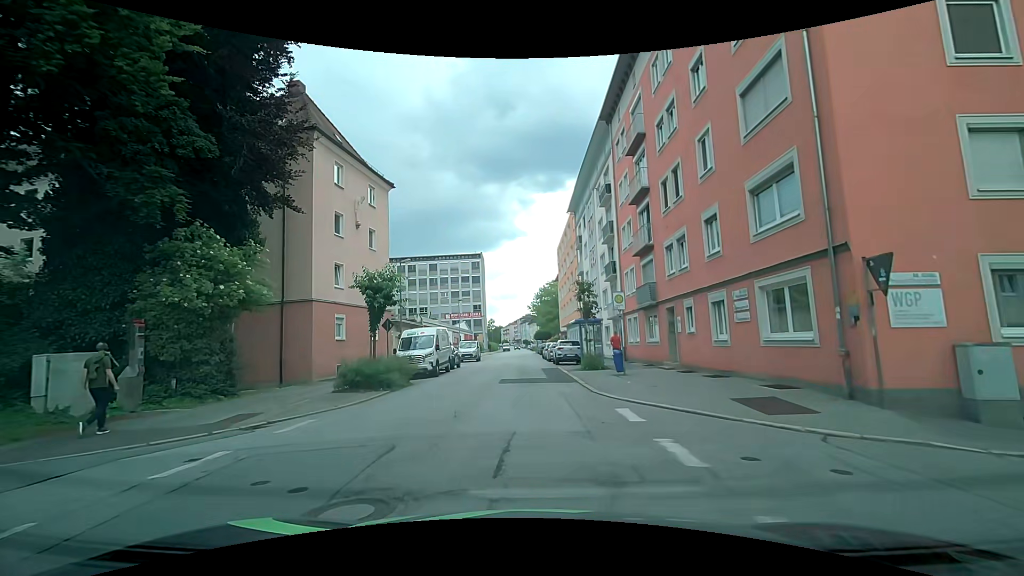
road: tertiary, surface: asphalt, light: Day
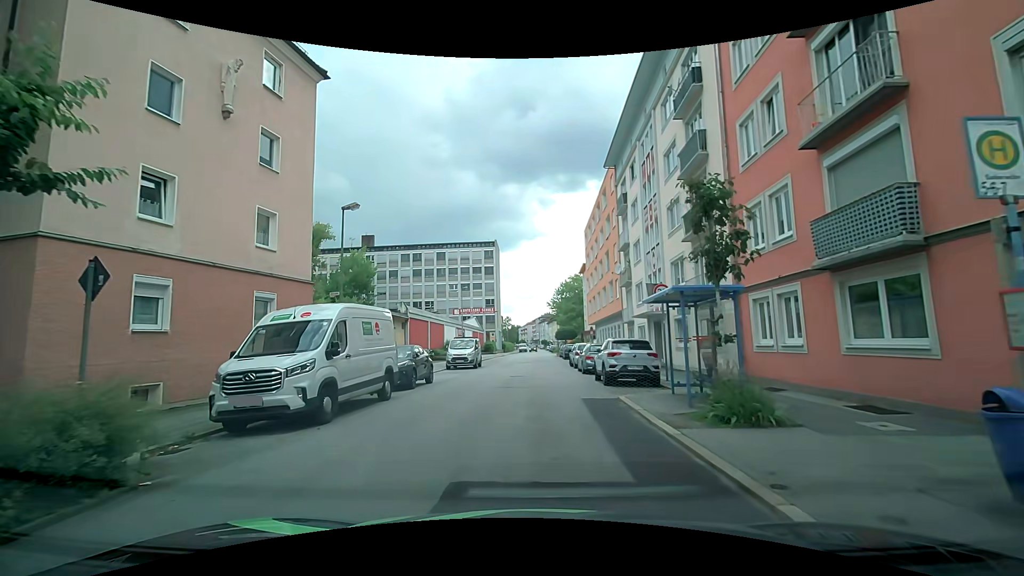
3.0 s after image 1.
(-0.2, +14.6) m; -1°
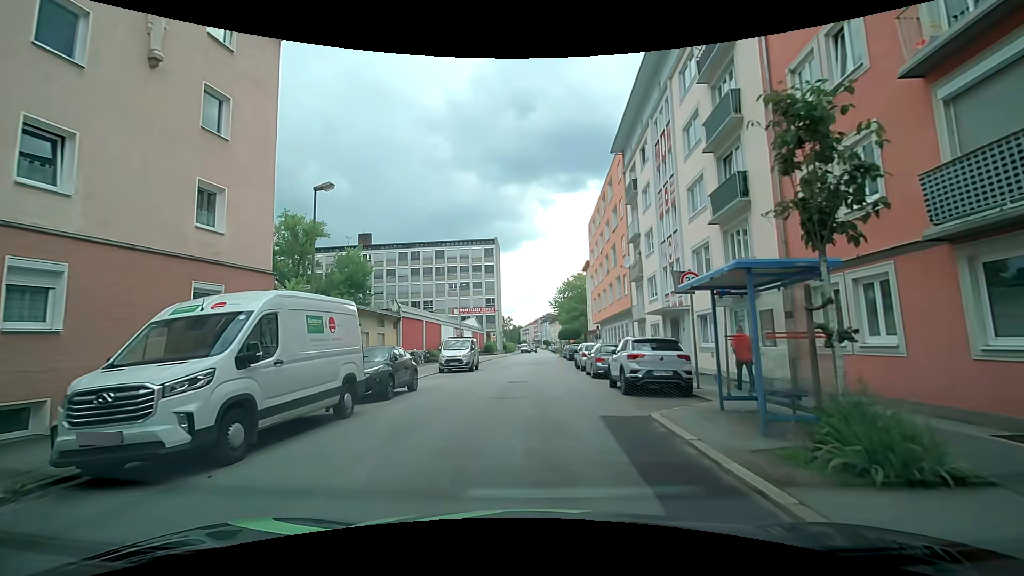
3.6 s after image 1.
(-0.1, +3.1) m; -2°
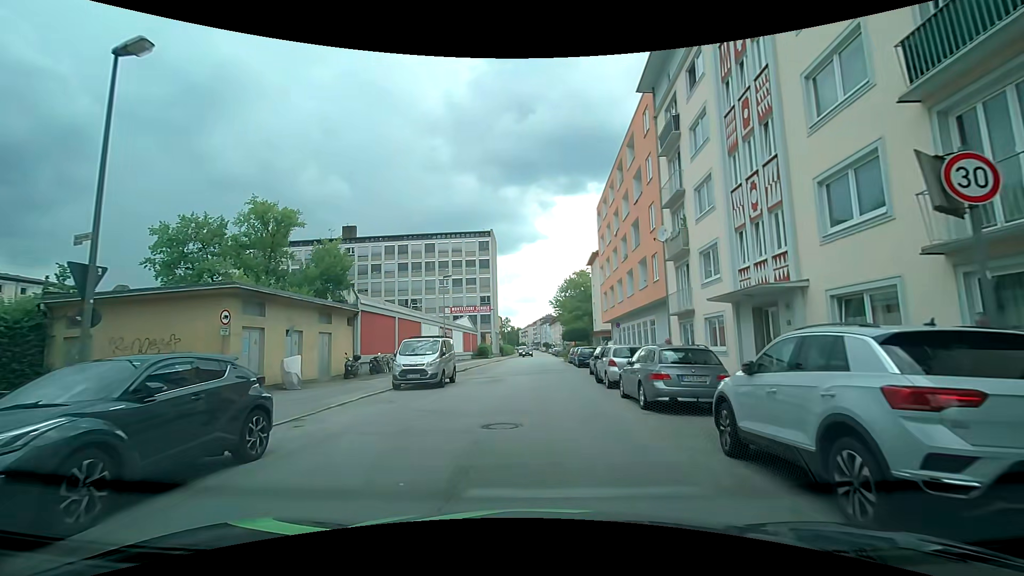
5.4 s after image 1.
(+0.1, +9.6) m; +1°
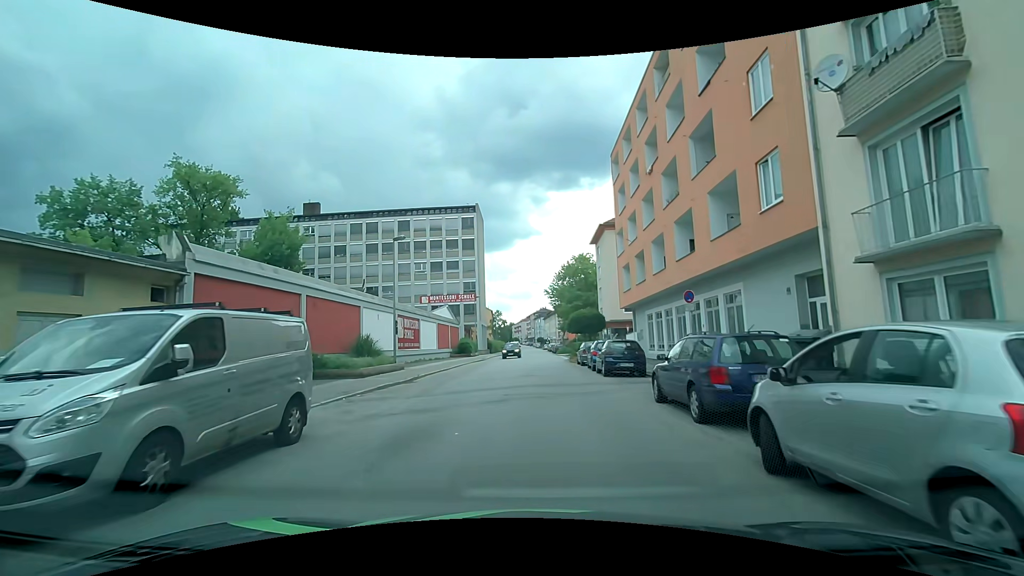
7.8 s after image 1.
(+0.1, +14.9) m; +2°
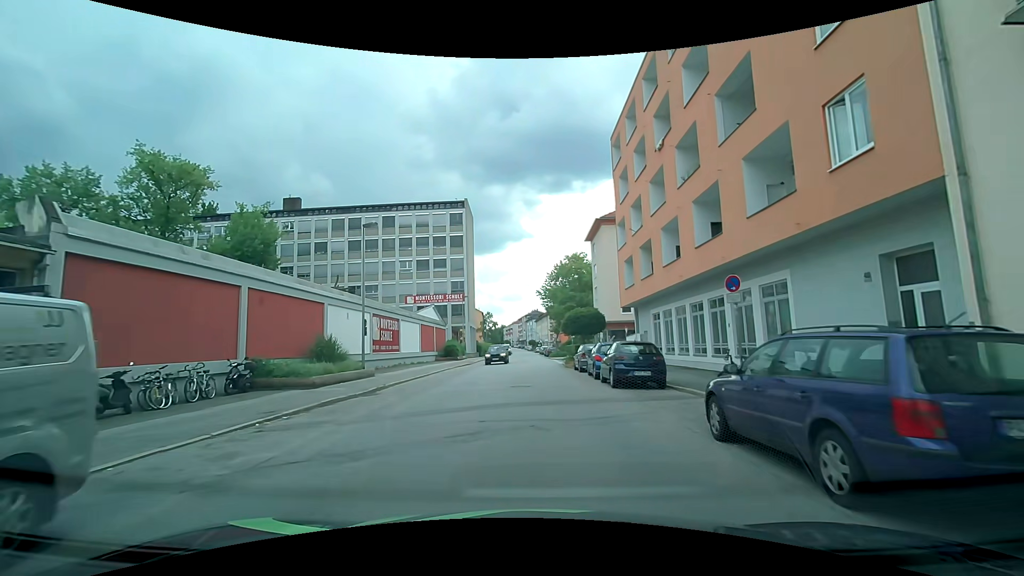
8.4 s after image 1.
(0.0, +4.1) m; 0°
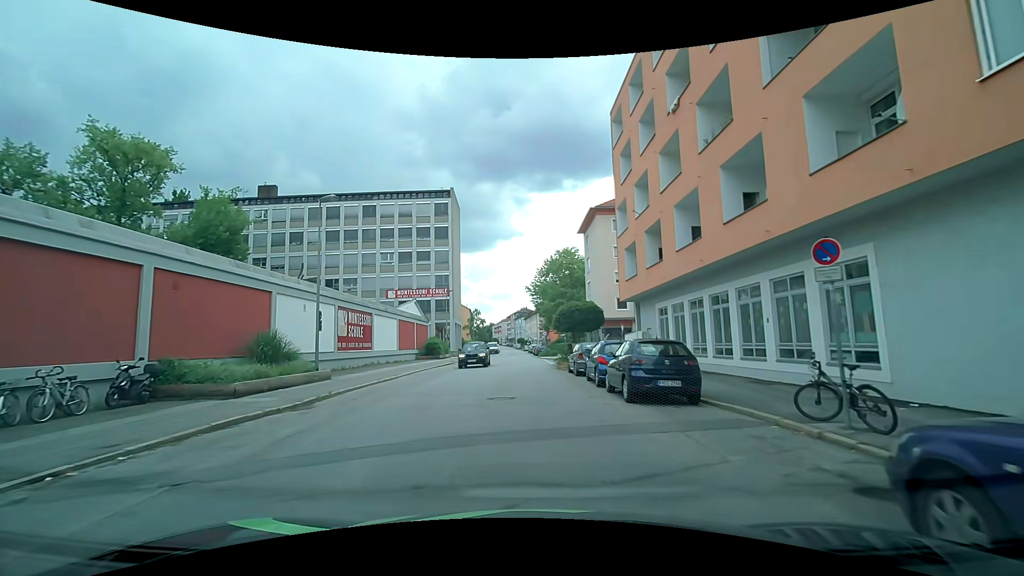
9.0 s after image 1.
(+0.1, +4.2) m; +1°
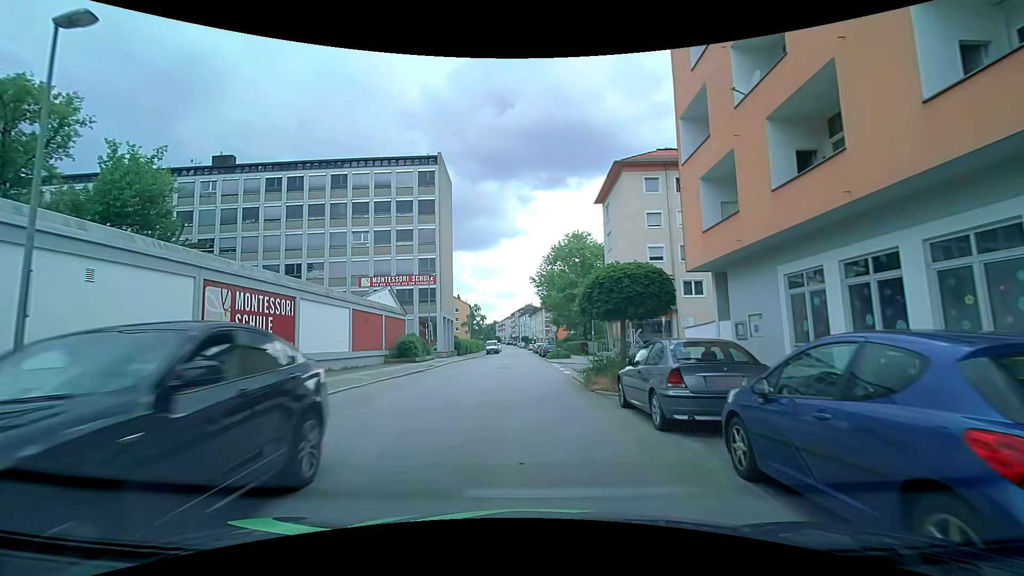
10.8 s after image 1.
(-0.2, +13.2) m; -2°
(0, +10) (0, +20) (0, +30) (0, +40) (-1, +50) (-1, +60) (-1, +70) (-1, +80) (-1, +90) (-1, +100) m
